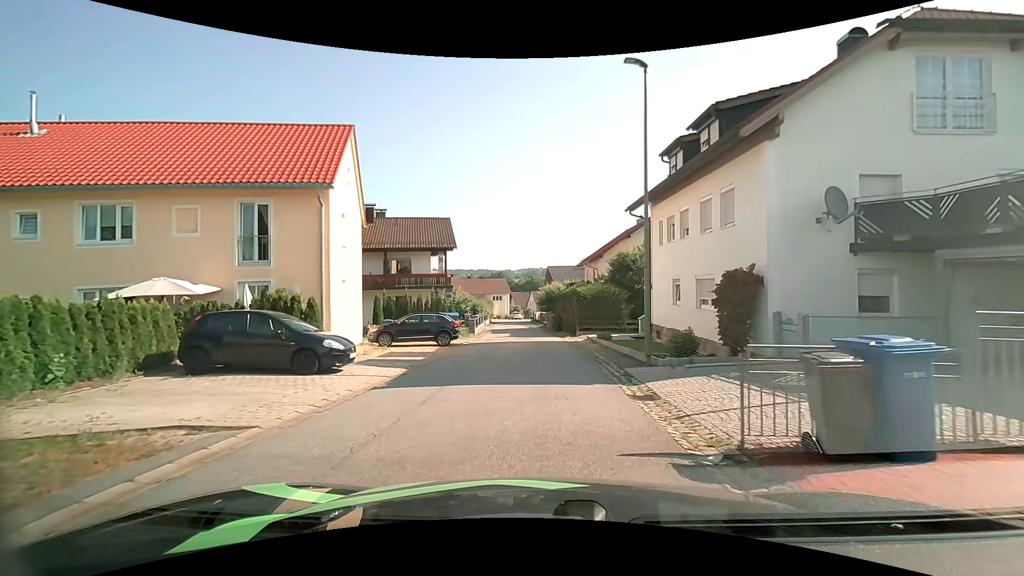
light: Day
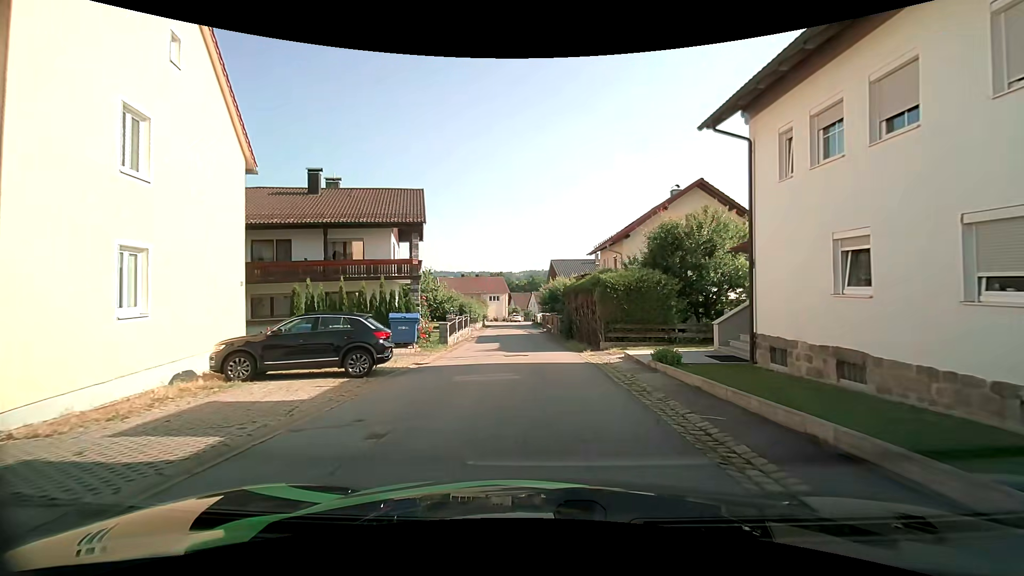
(0.0, +11.1) m; -1°
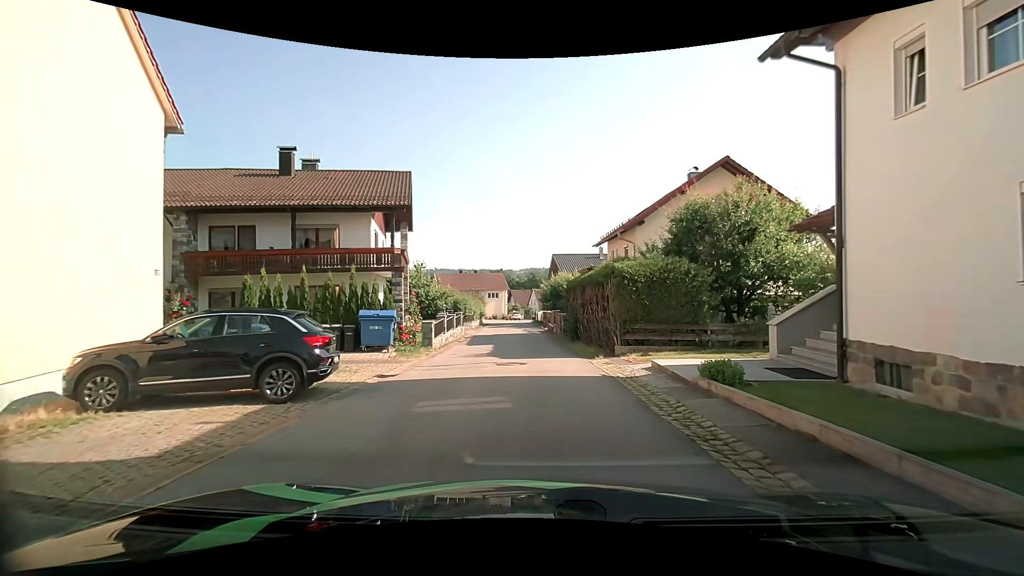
(0.0, +3.7) m; 0°
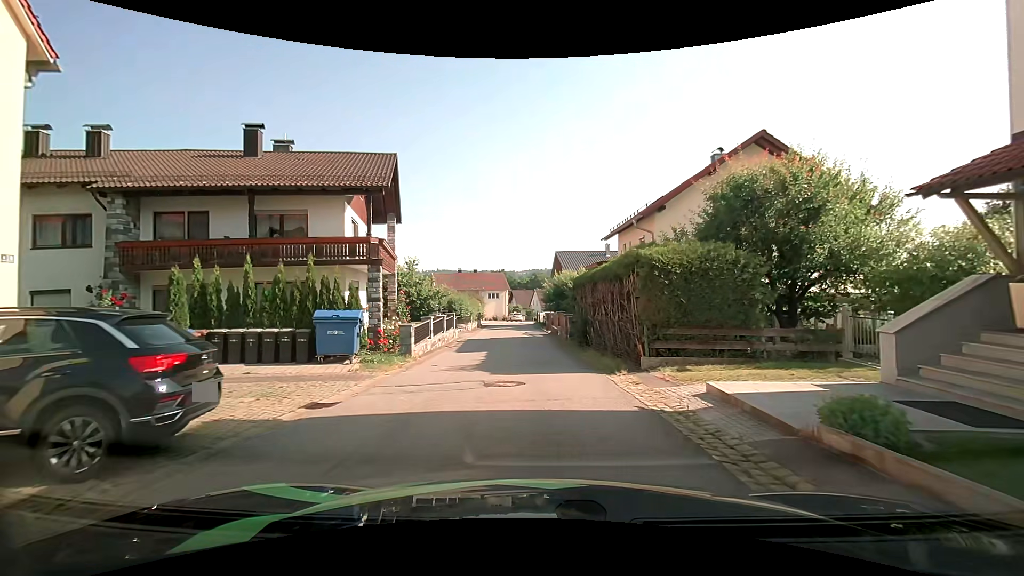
(0.0, +3.7) m; 0°
